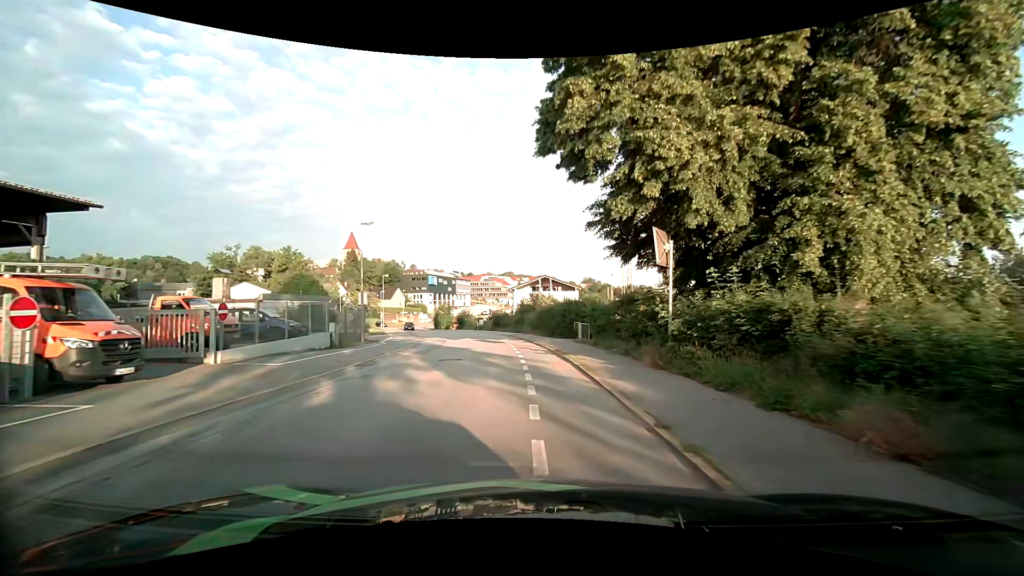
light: Day
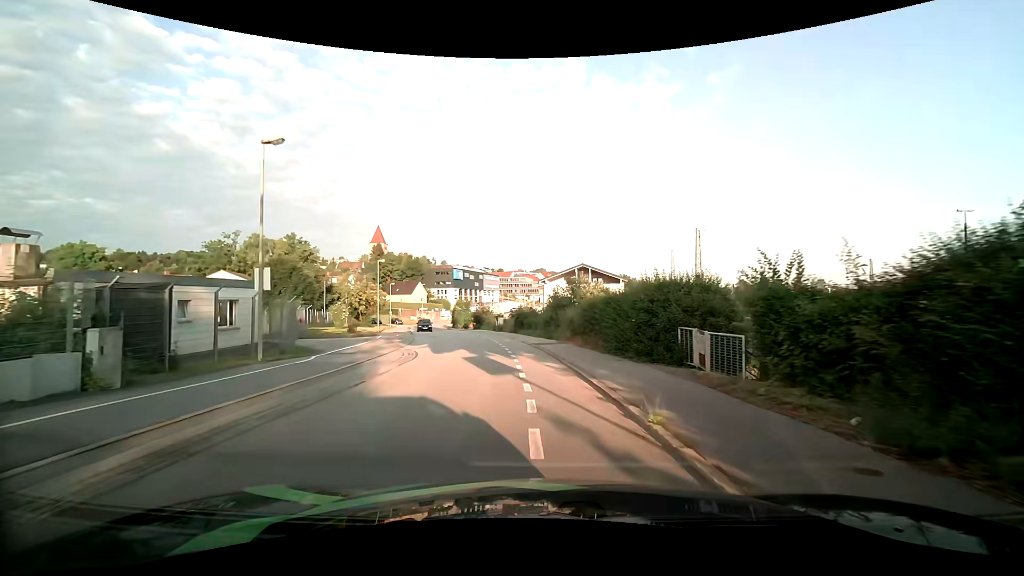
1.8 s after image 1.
(-0.5, +15.7) m; -3°
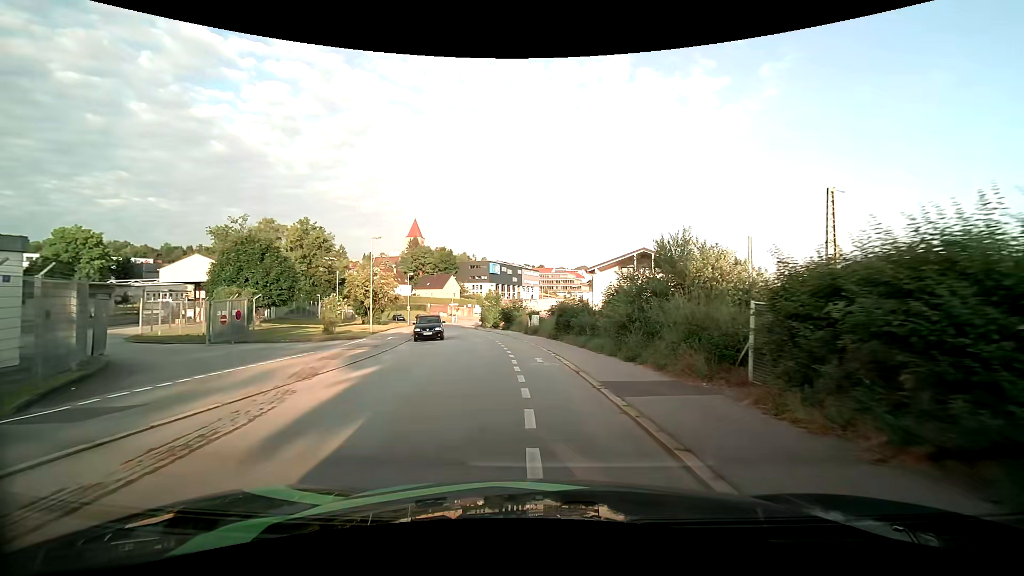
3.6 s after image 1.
(-0.6, +15.1) m; -5°
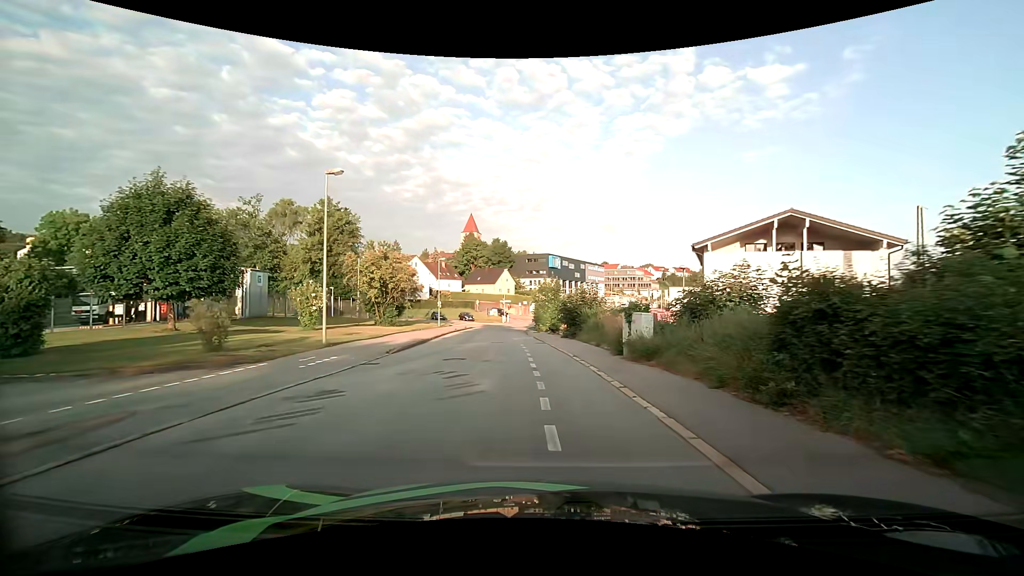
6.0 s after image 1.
(-1.3, +19.4) m; -7°
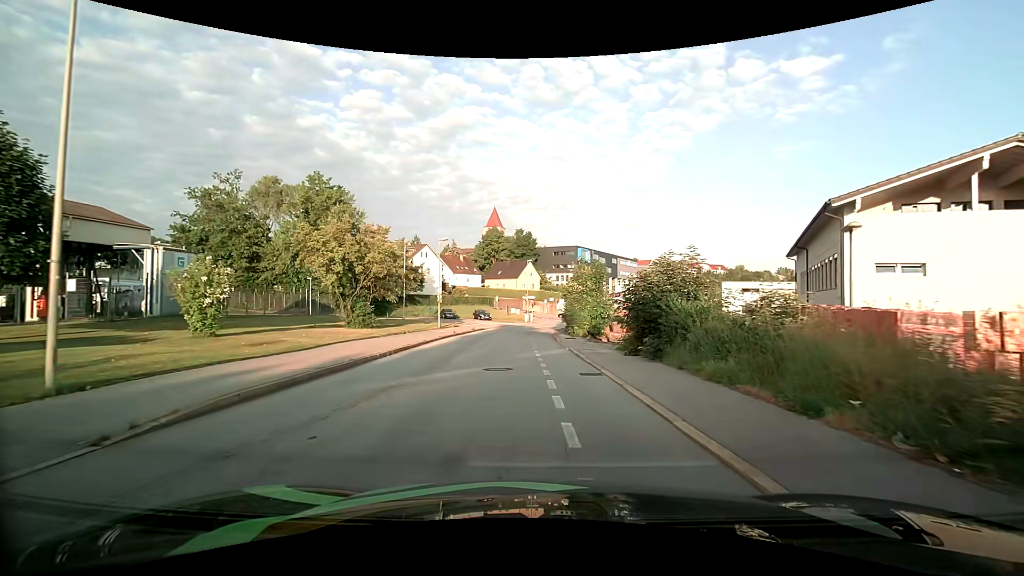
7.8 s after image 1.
(-0.5, +14.1) m; -3°
